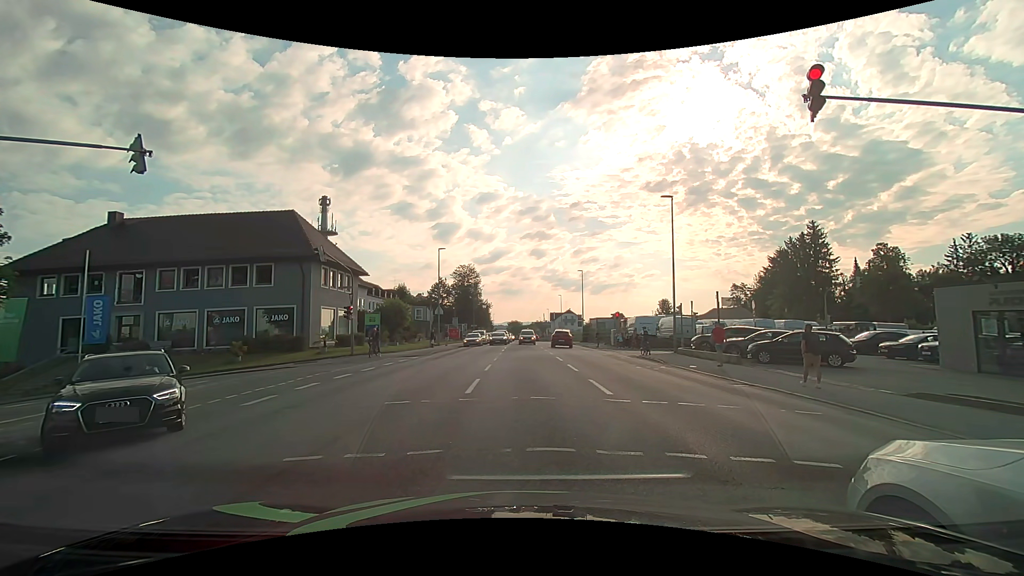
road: tertiary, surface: asphalt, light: Day
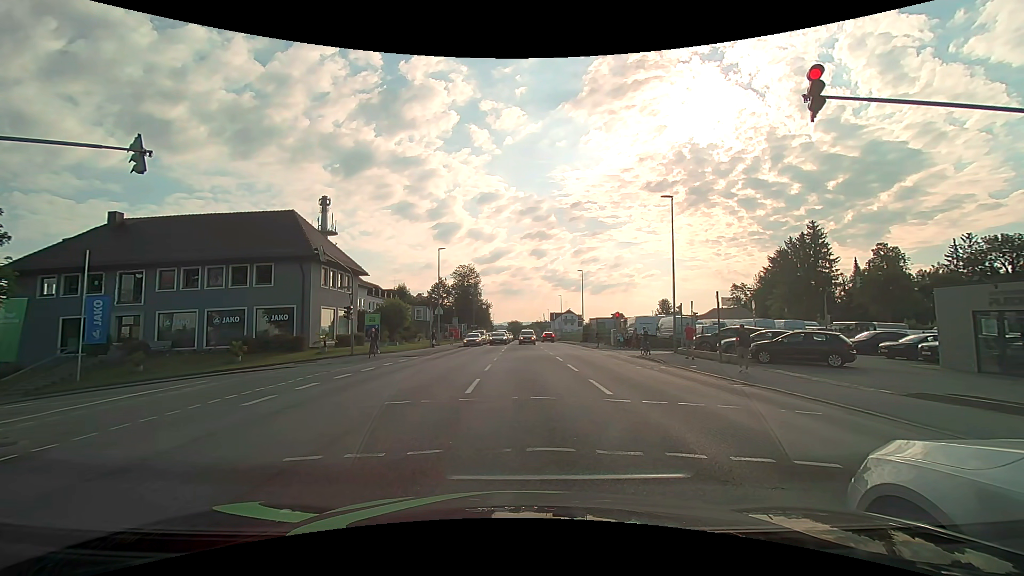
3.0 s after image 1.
(0.0, 0.0) m; 0°
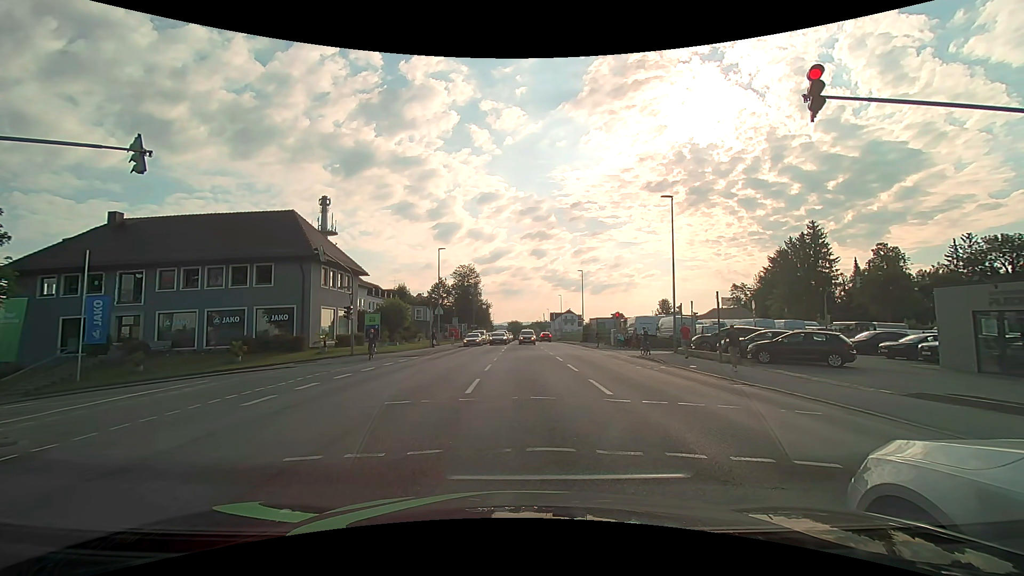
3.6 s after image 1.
(0.0, 0.0) m; 0°
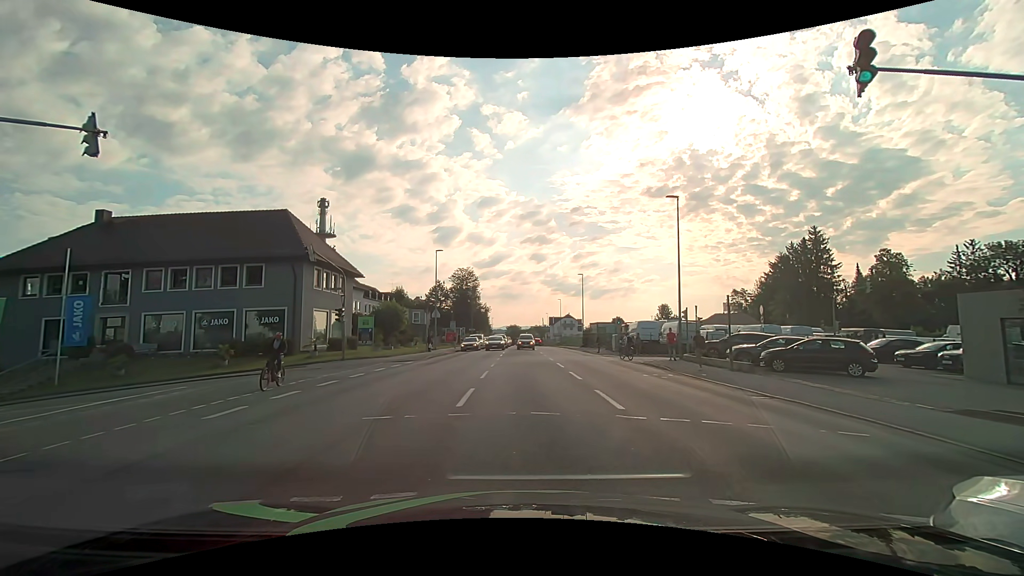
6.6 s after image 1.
(0.0, +1.4) m; -1°
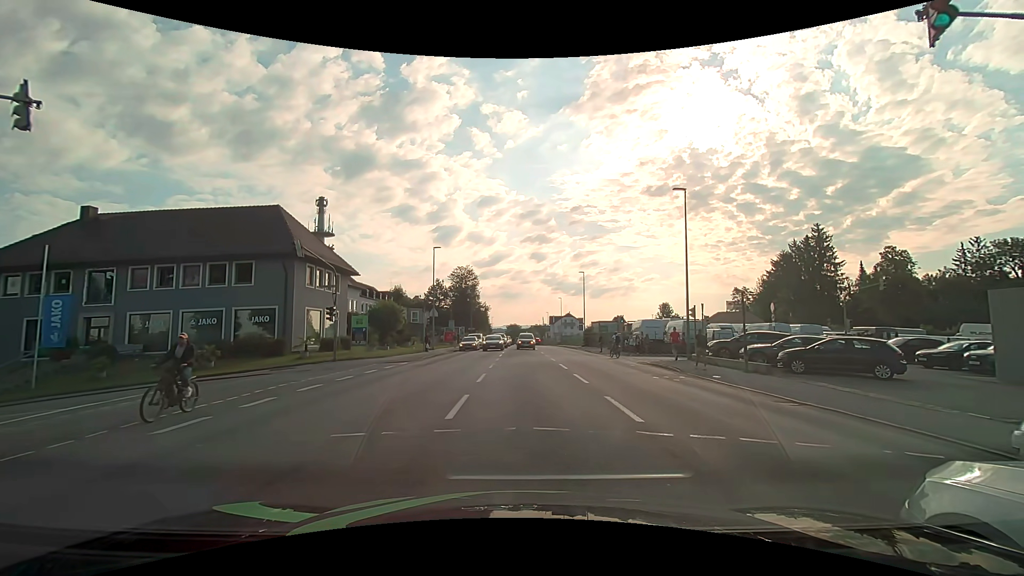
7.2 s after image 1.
(0.0, +1.5) m; -1°
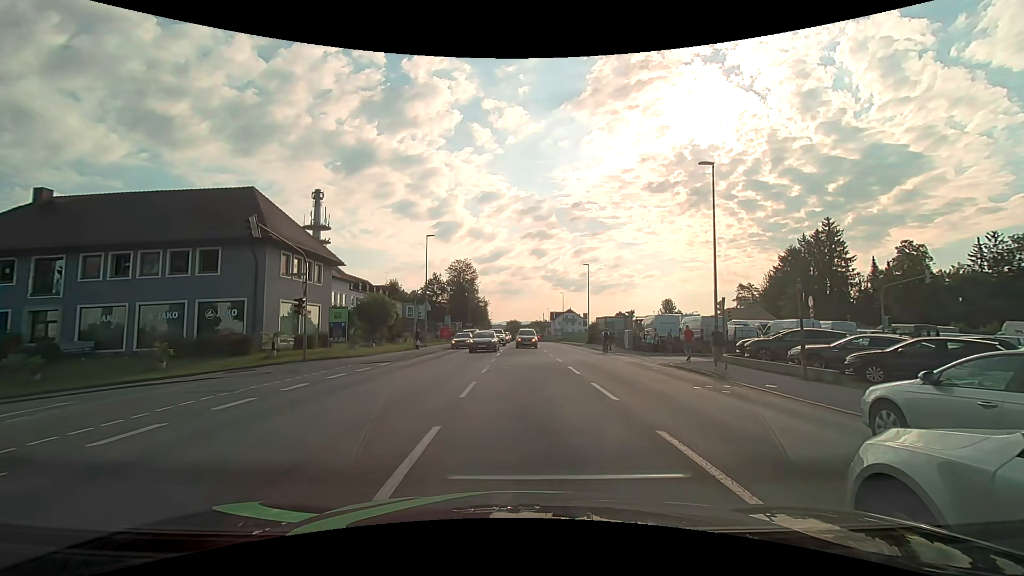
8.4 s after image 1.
(0.0, +4.2) m; +1°
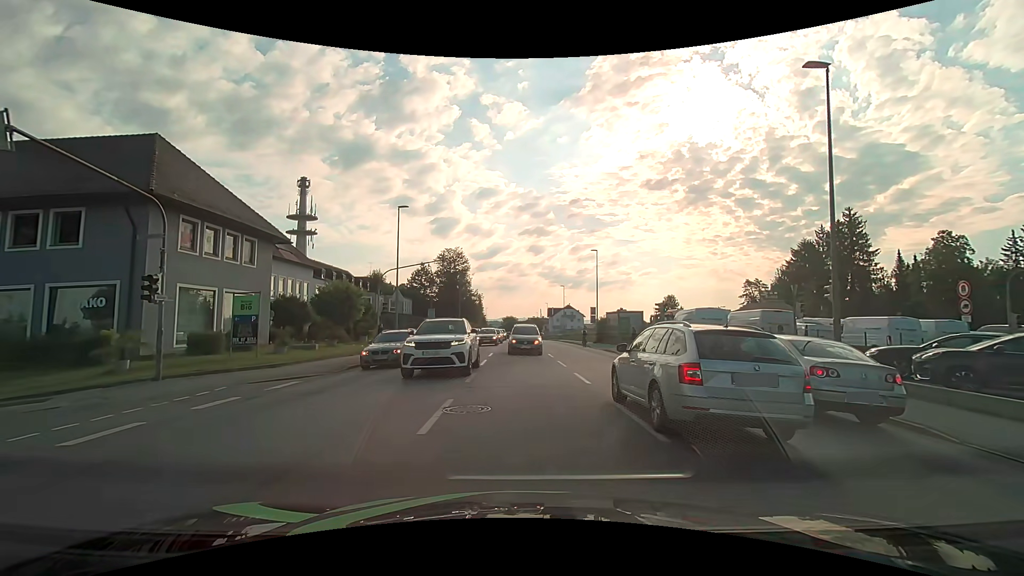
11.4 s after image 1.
(-0.1, +9.5) m; -2°
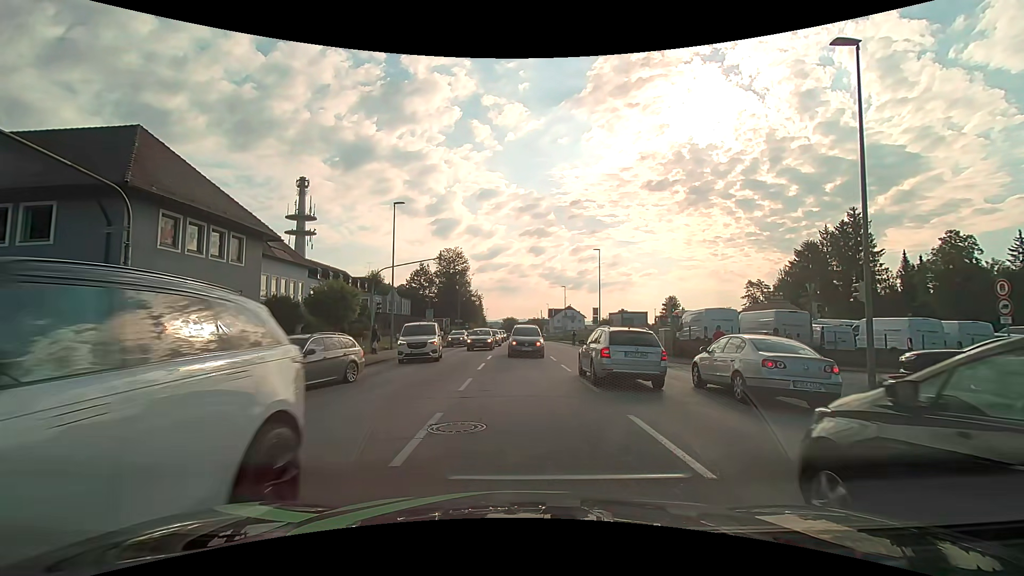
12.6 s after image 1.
(0.0, +1.3) m; 0°
